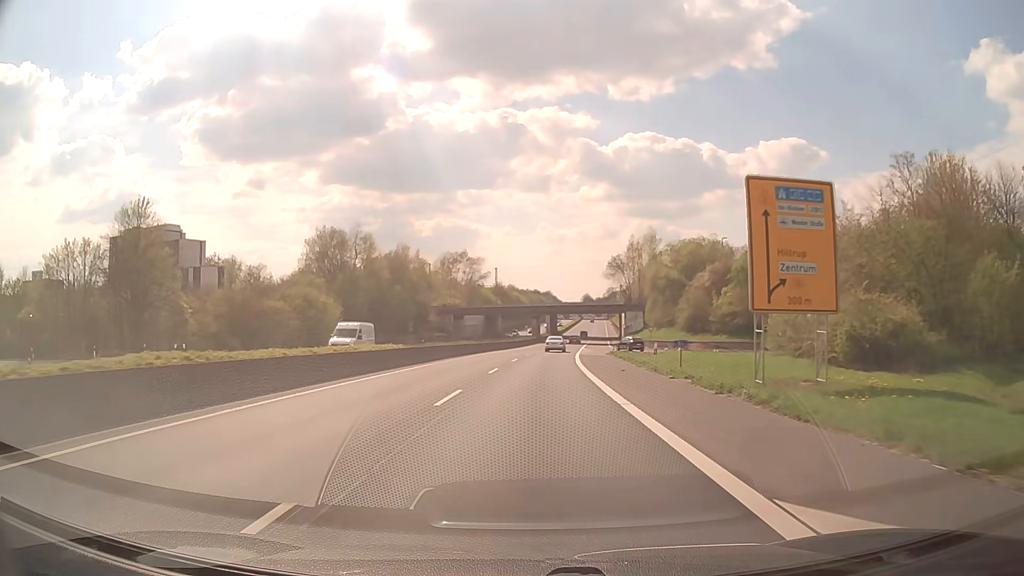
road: trunk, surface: asphalt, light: Day
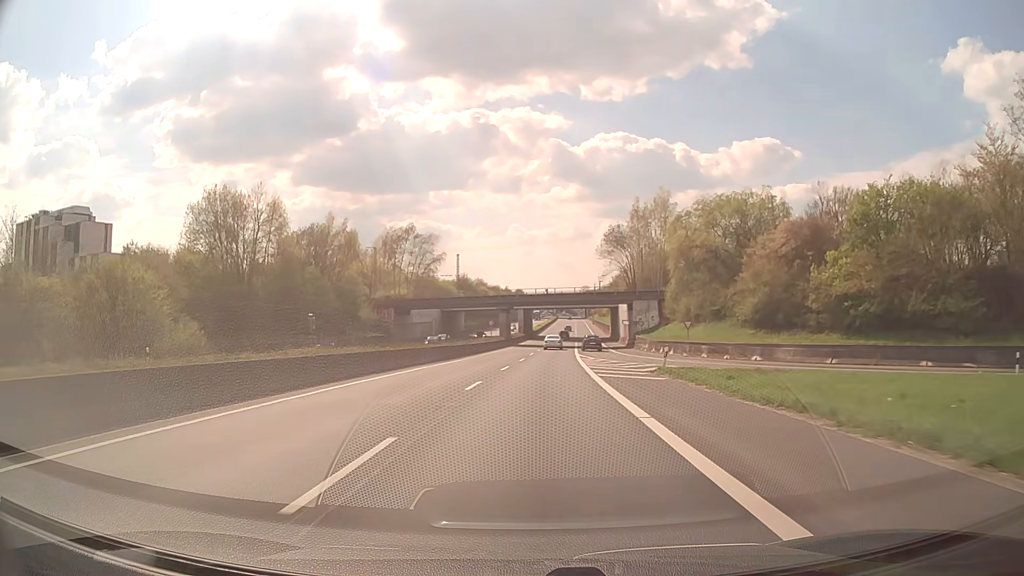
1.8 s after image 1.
(+0.7, +32.5) m; +2°
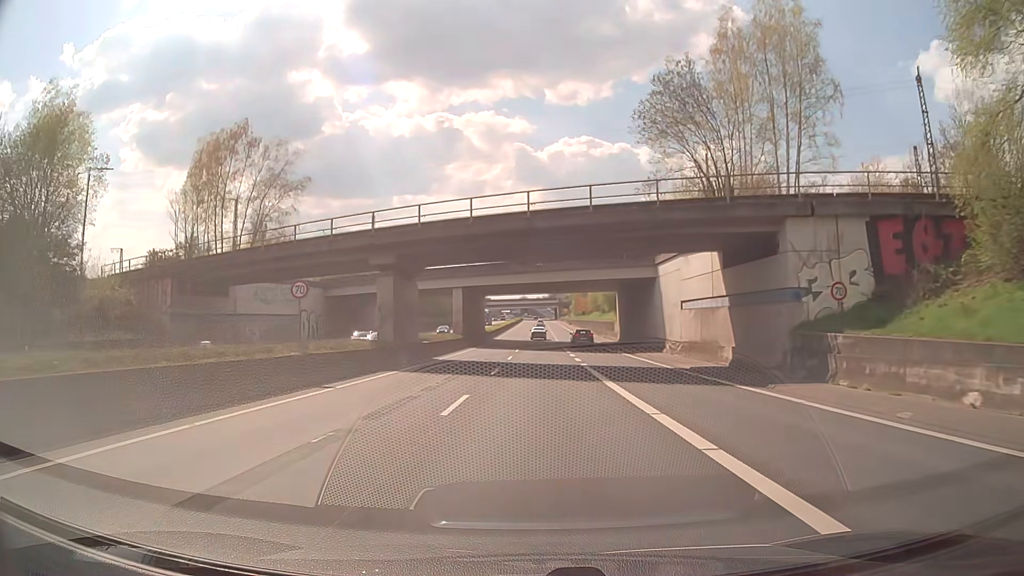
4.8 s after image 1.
(+1.6, +53.7) m; +3°
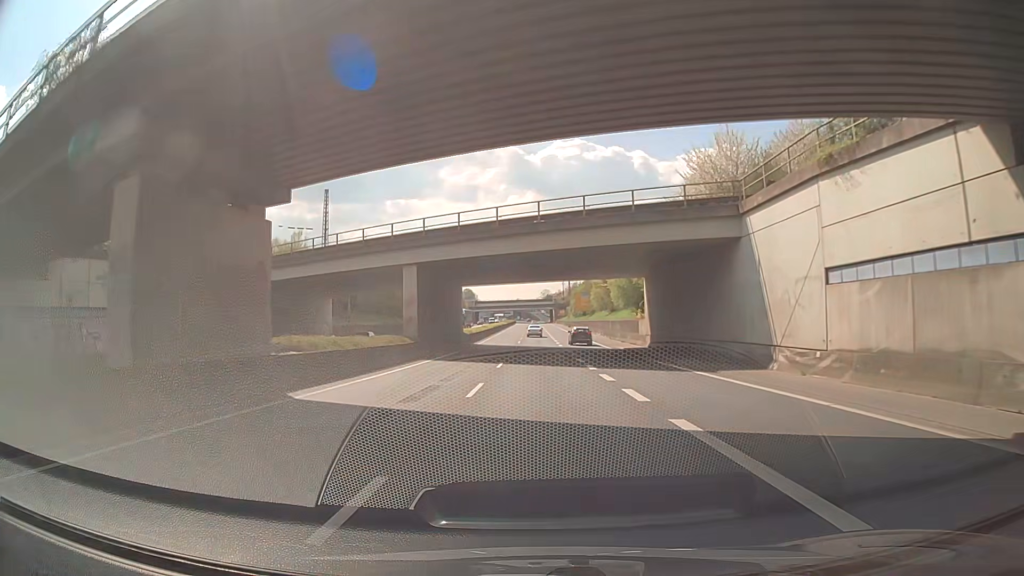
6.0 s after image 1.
(+0.1, +21.3) m; +1°
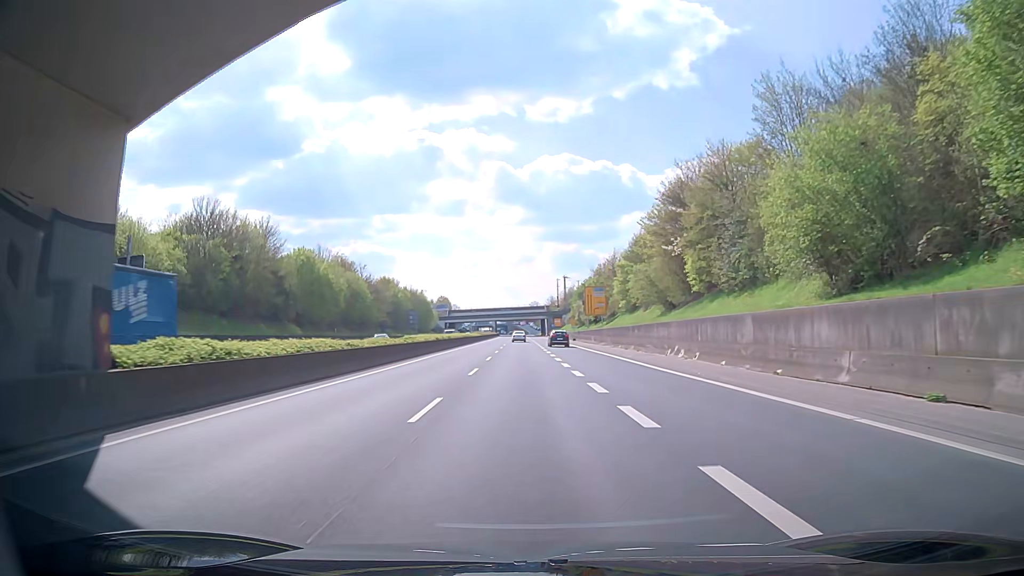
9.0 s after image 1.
(+0.5, +52.5) m; +2°
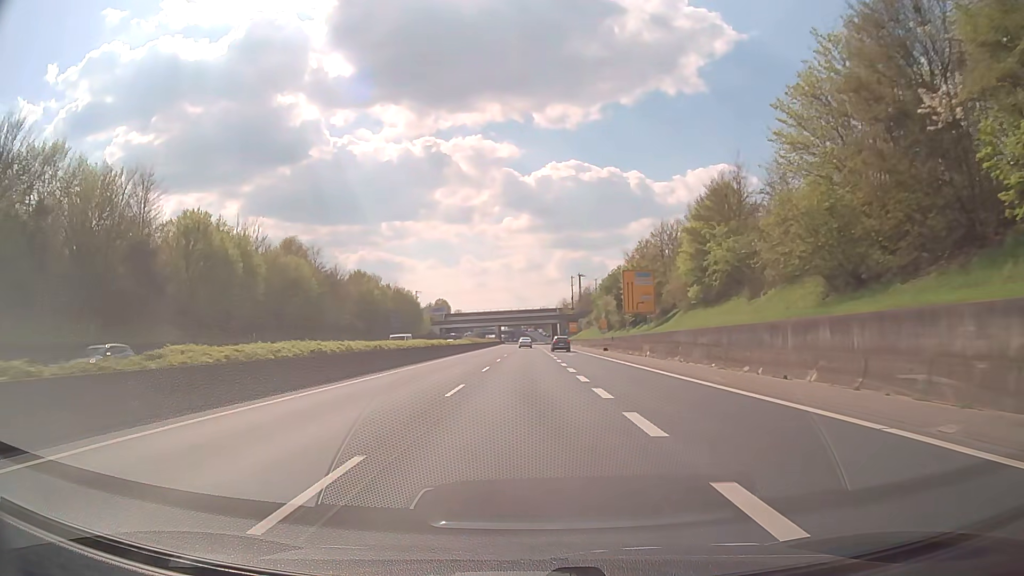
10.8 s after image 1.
(-0.6, +31.2) m; -2°
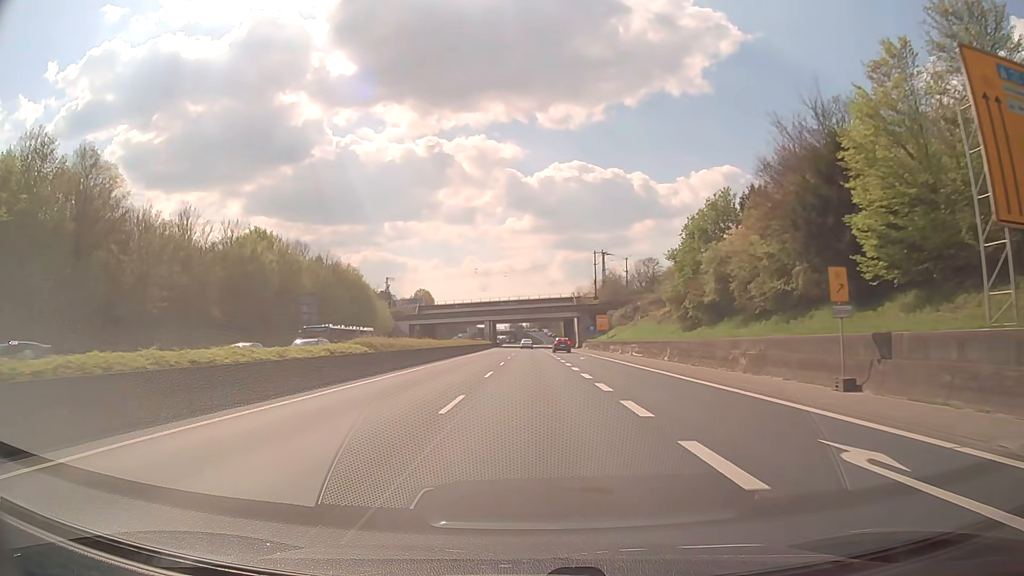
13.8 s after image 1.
(-0.4, +52.1) m; 0°
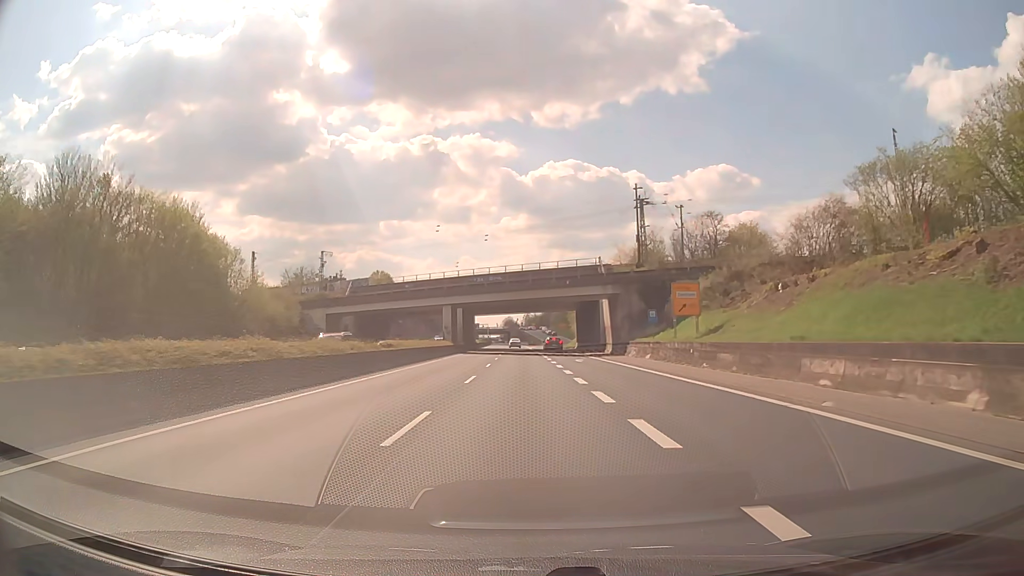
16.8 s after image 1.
(+0.2, +52.5) m; 0°
